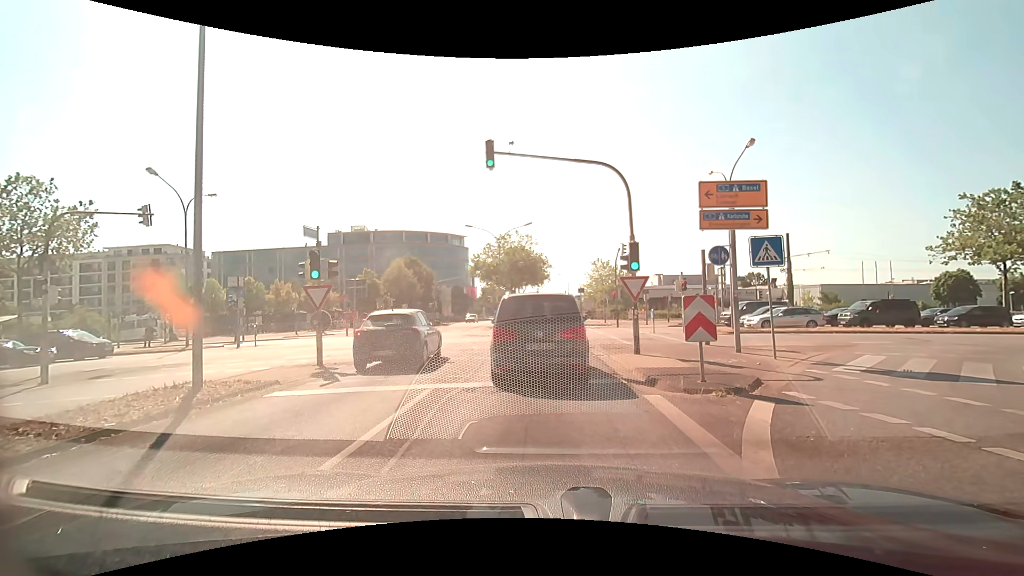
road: tertiary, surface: asphalt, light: Day
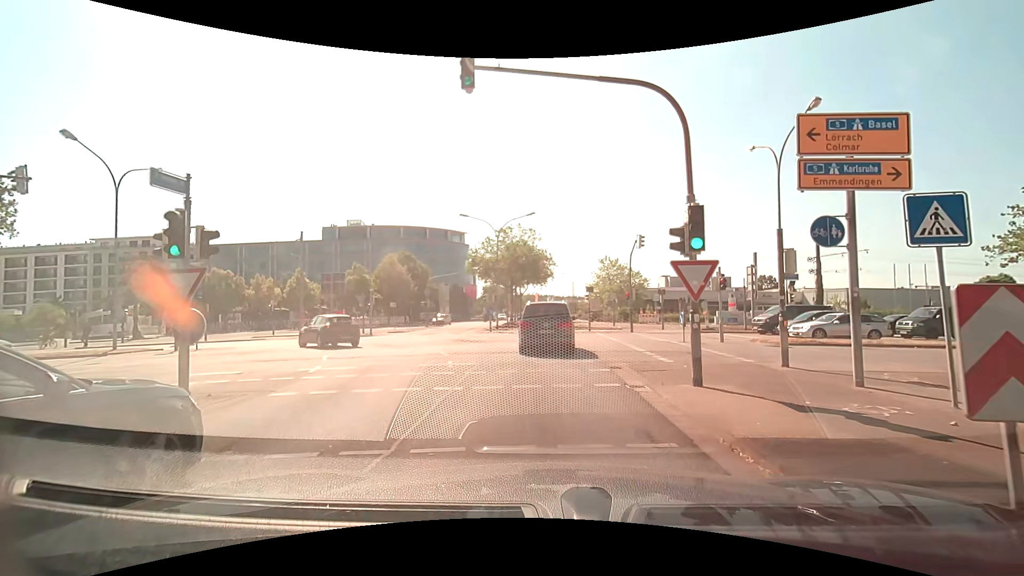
(-0.2, +5.7) m; -2°
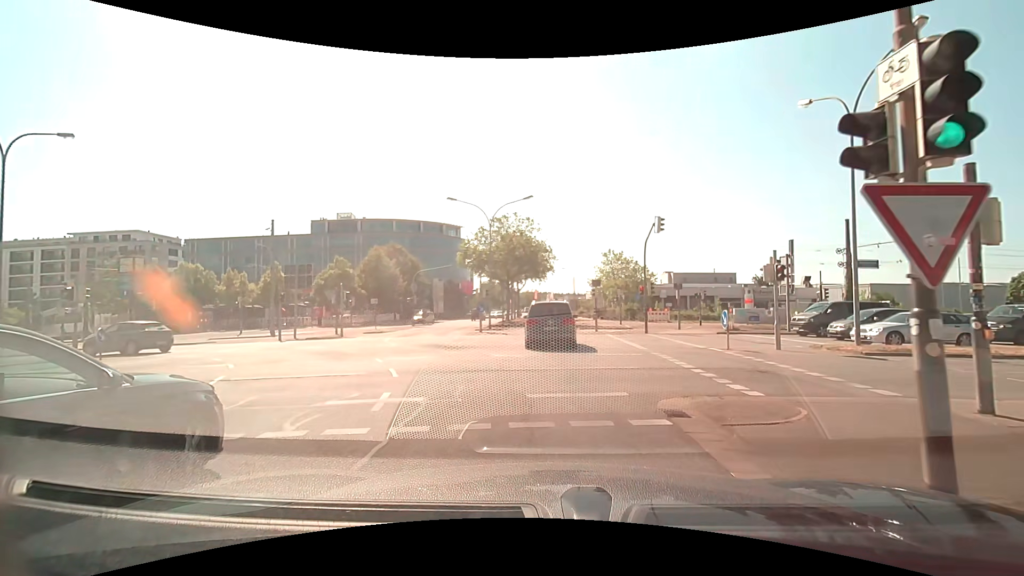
(0.0, +5.5) m; +1°
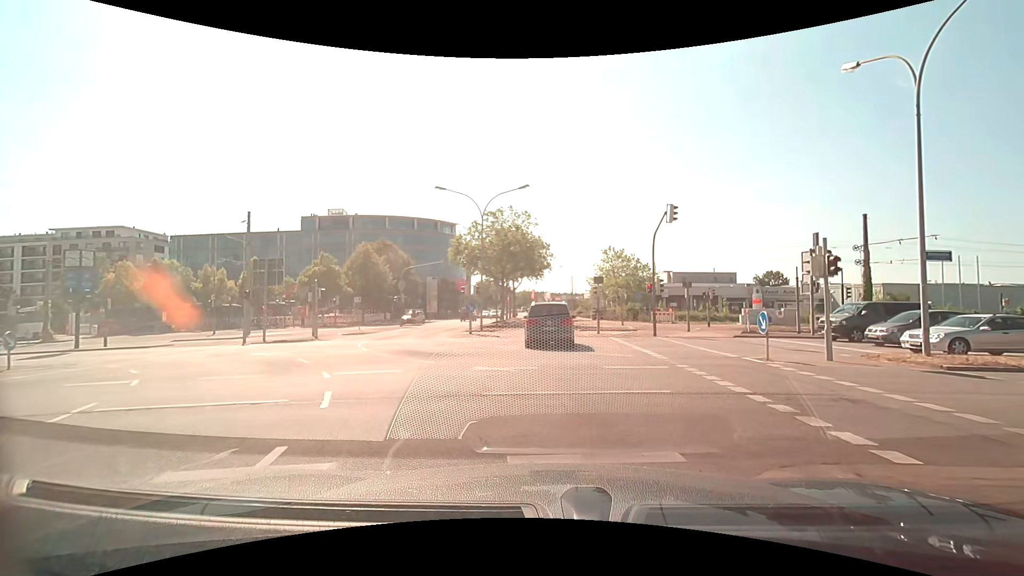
(0.0, +3.3) m; -1°
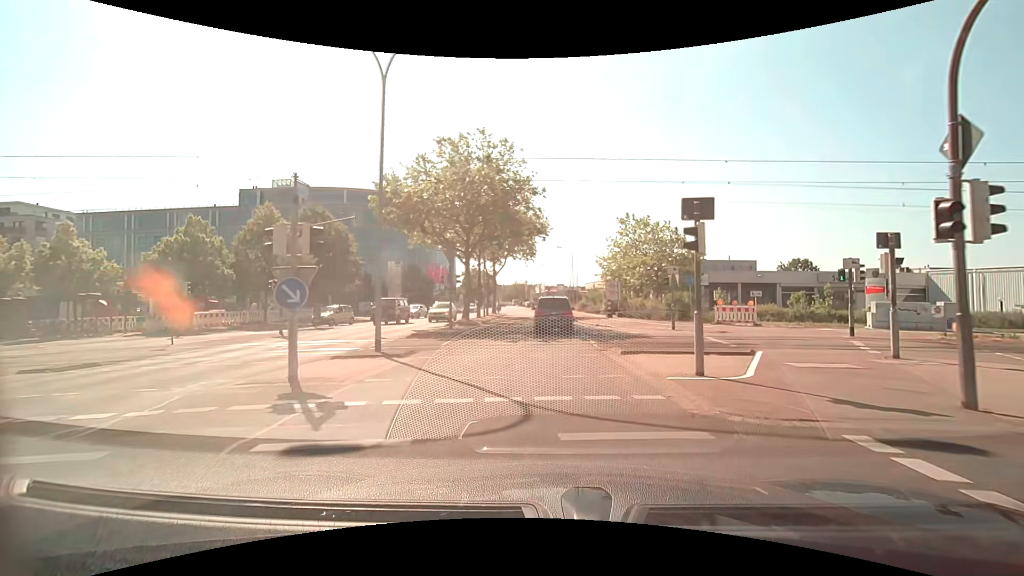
(+0.4, +20.6) m; +2°
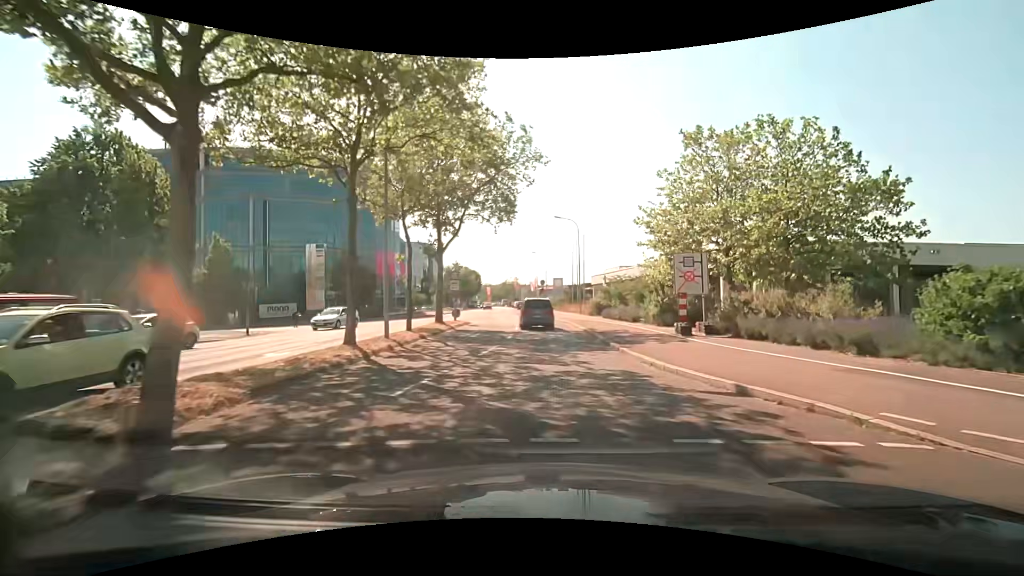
(+0.1, +24.5) m; +1°
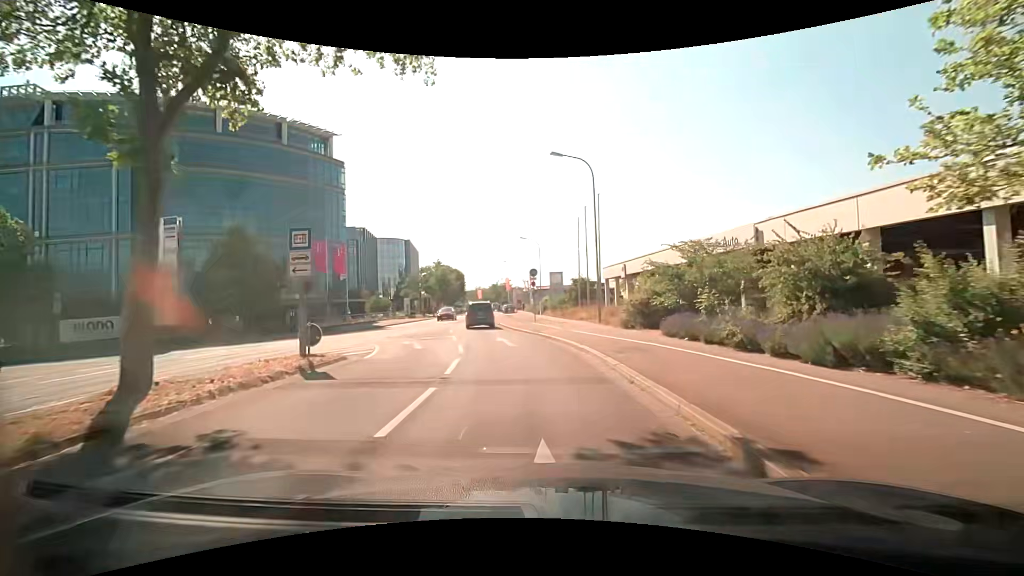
(+0.1, +20.0) m; +1°
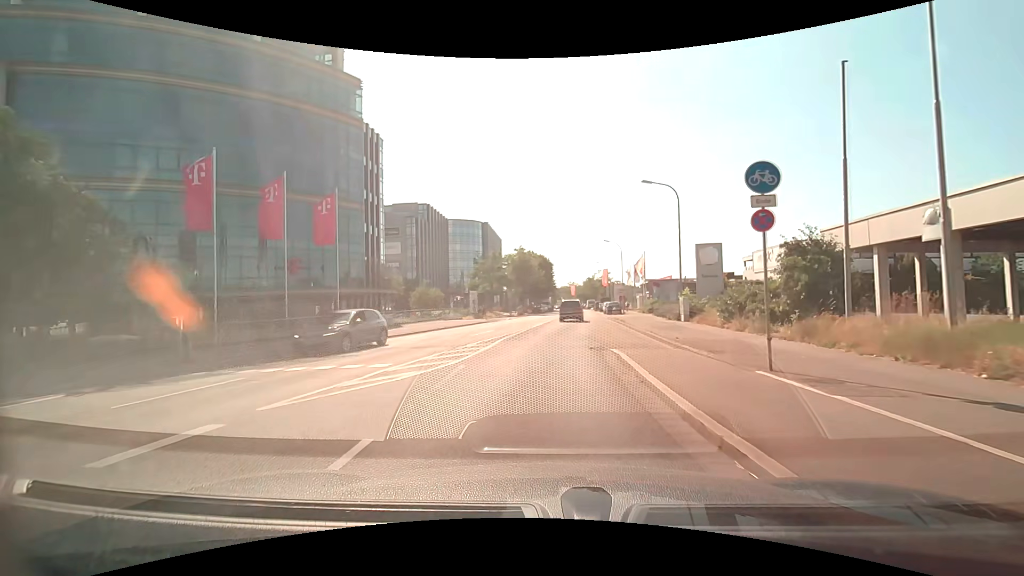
(-2.8, +24.5) m; -12°
(0, +10) (+1, +20) (+1, +30) (+2, +40) (+3, +50) (+4, +60) (+5, +70) (+6, +80) (+6, +90) (+7, +100) m
